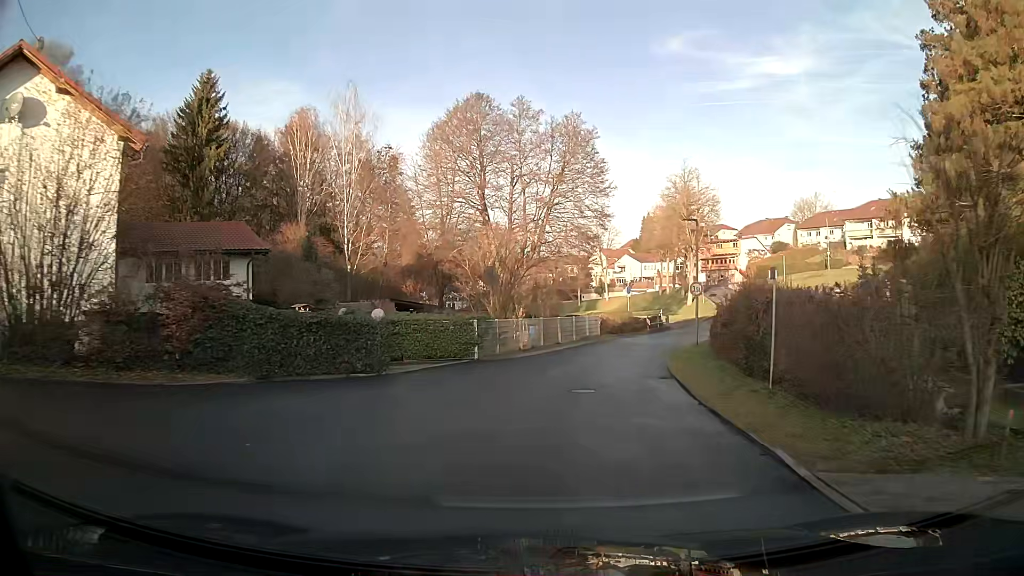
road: residential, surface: asphalt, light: Day
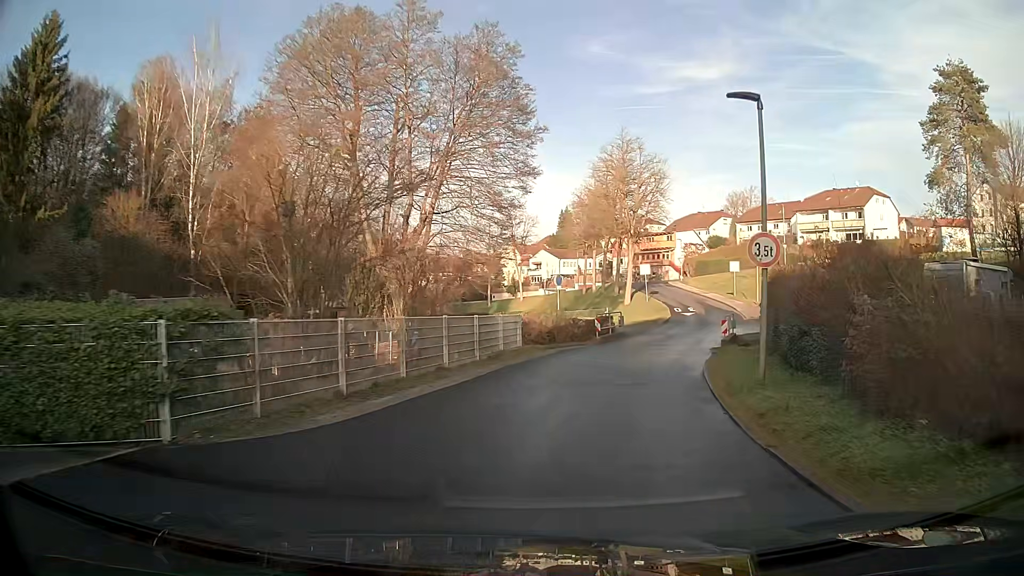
(+1.0, +15.5) m; +8°
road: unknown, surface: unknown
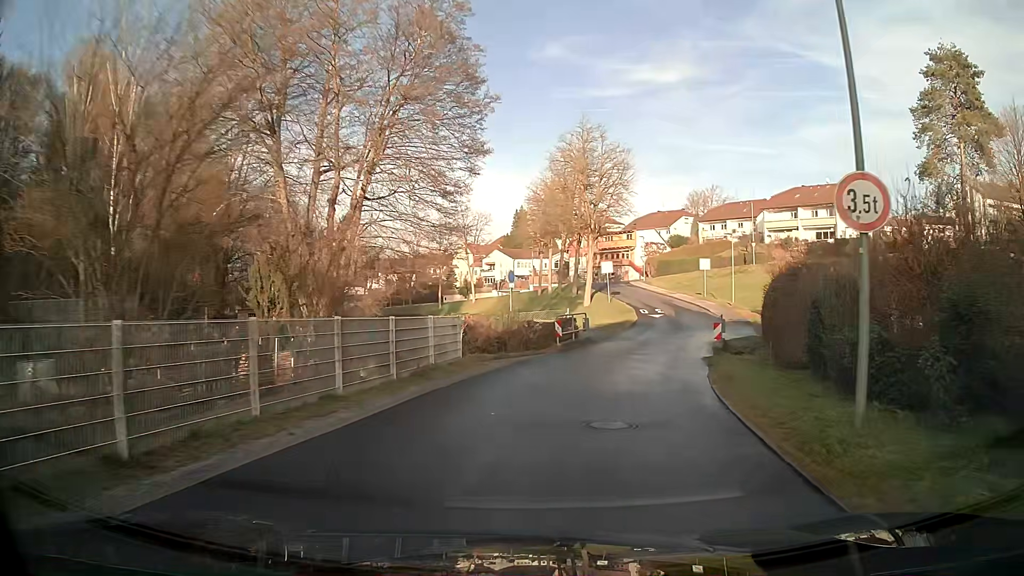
(+0.2, +5.1) m; +4°
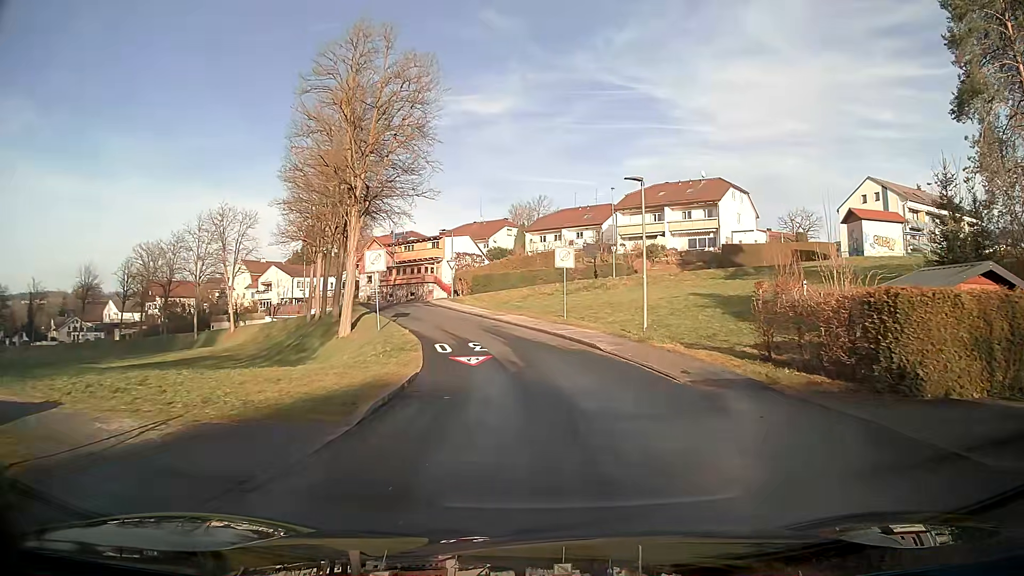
(+3.9, +25.8) m; +14°
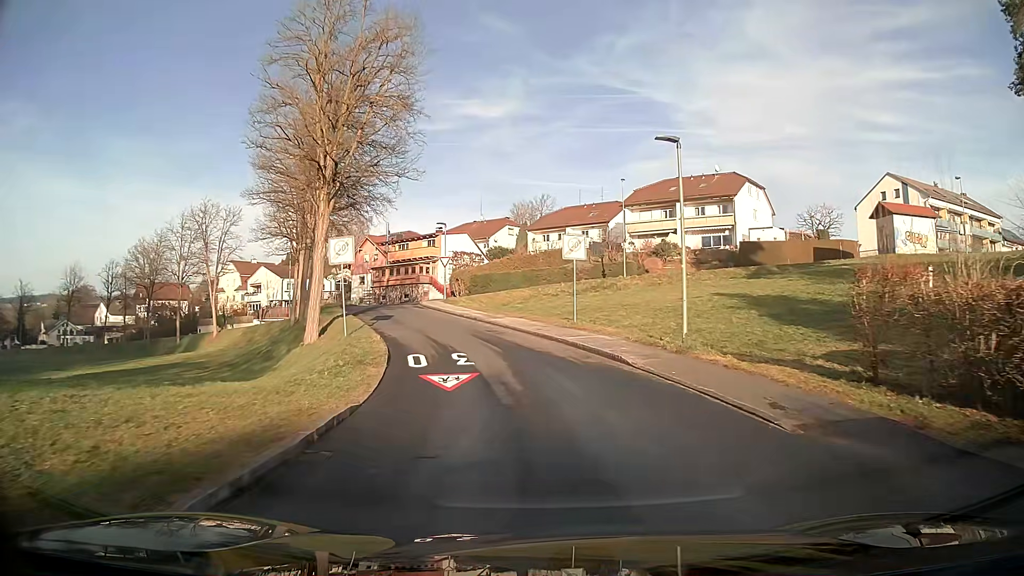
(-0.1, +5.3) m; -1°
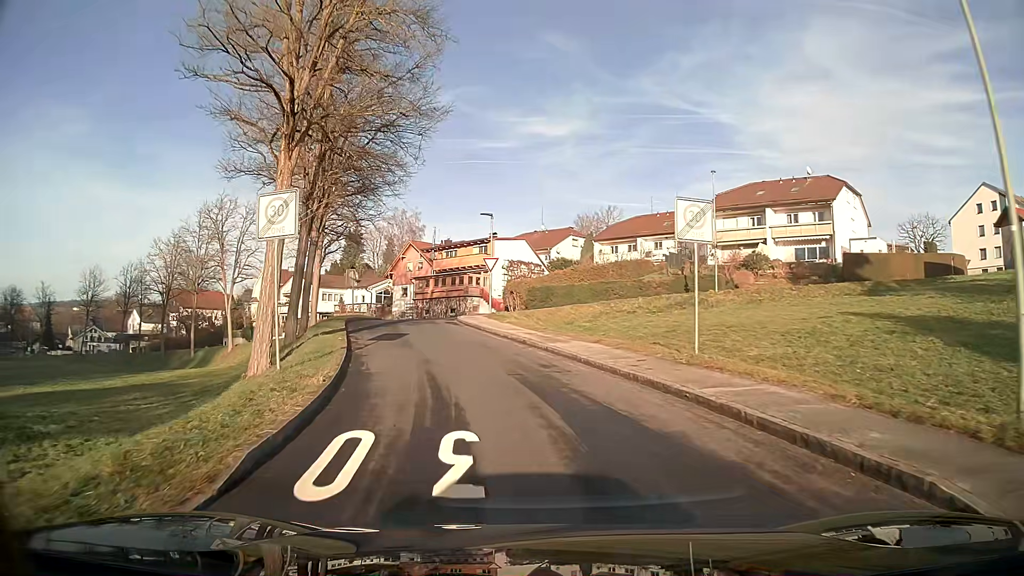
(-0.4, +10.4) m; -6°
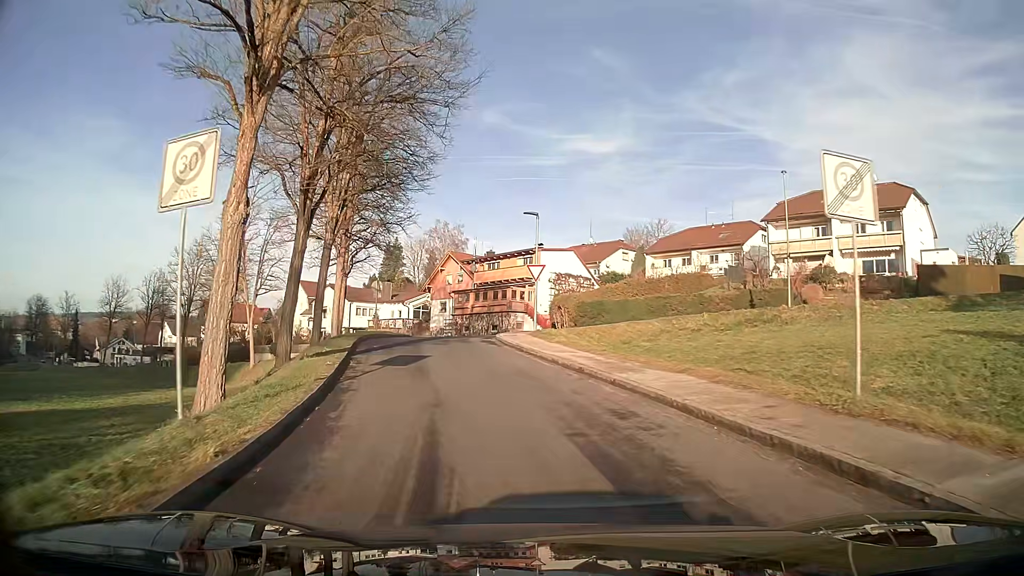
(-0.2, +5.2) m; -4°
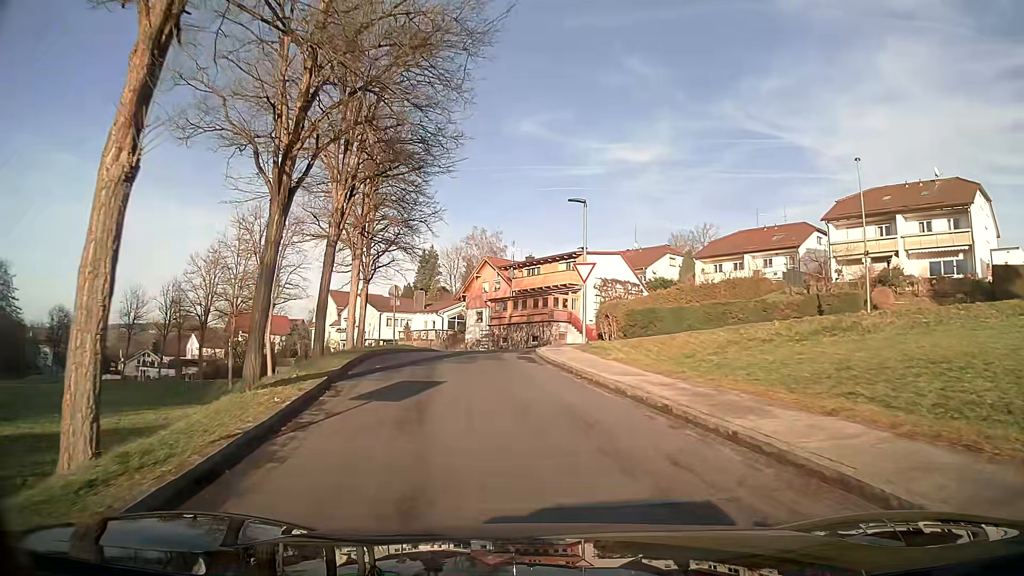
(-0.2, +5.1) m; -4°
(0, +10) (-1, +20) (0, +30) (+8, +36) (+18, +34) (+27, +30) (+36, +27) (+46, +25) (+56, +24) (+66, +23) m
